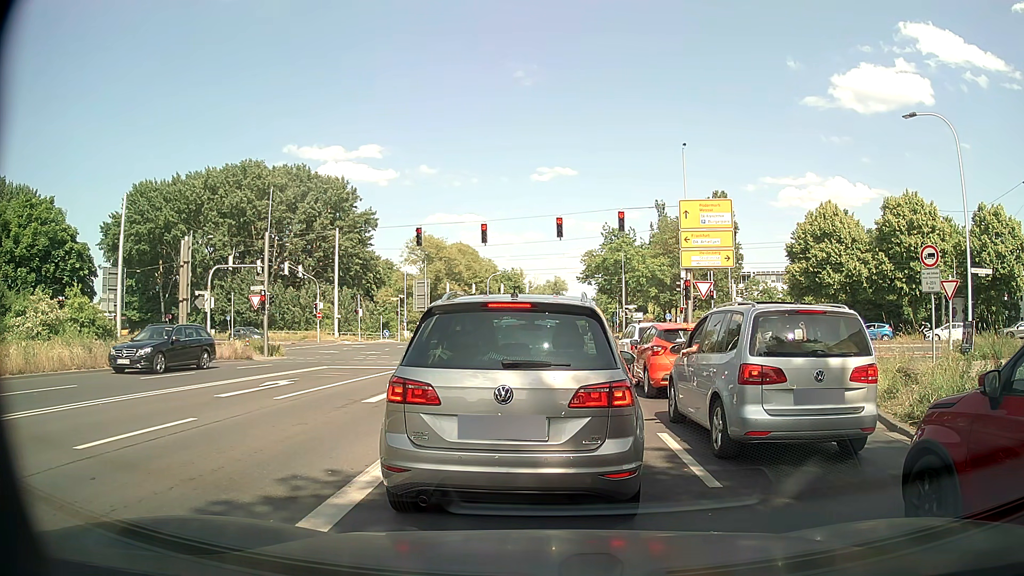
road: secondary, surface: asphalt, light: Day
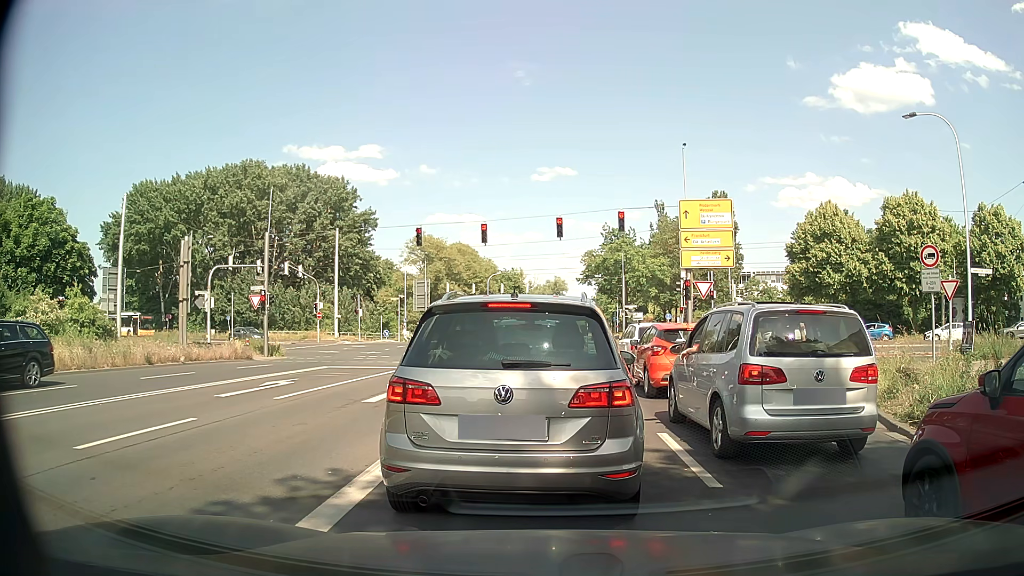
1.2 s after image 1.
(0.0, 0.0) m; 0°
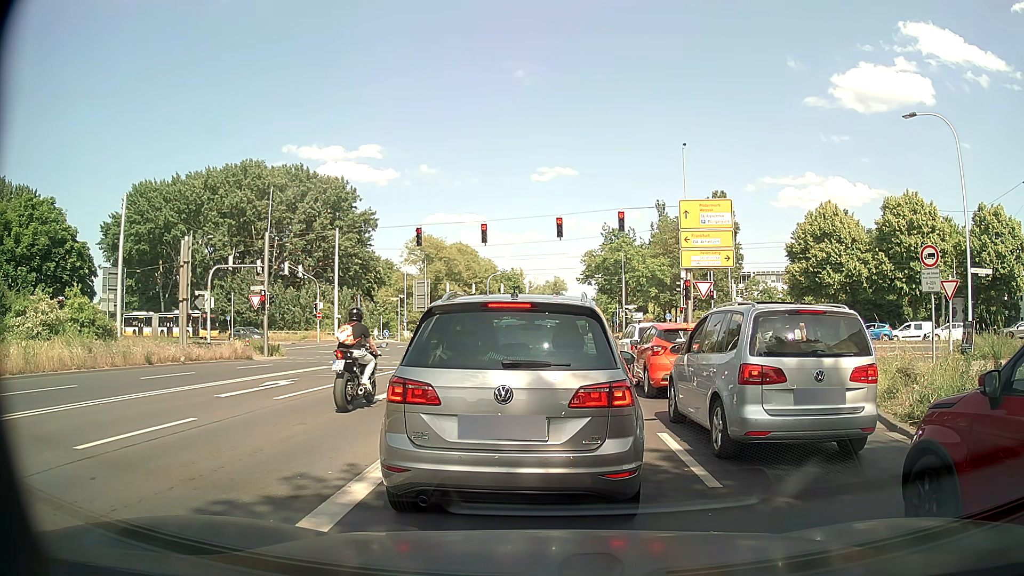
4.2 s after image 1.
(0.0, 0.0) m; 0°
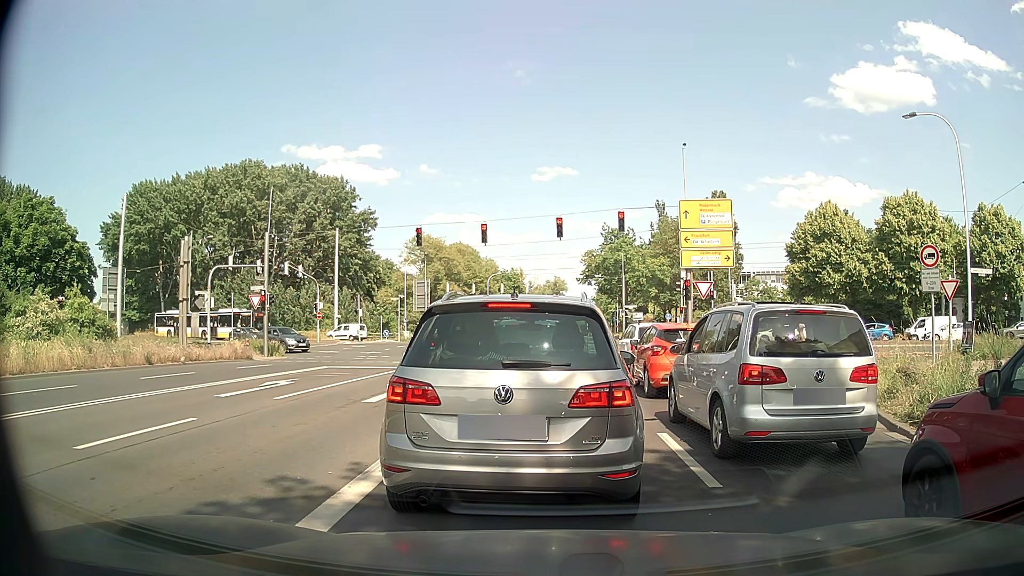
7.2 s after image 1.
(0.0, 0.0) m; 0°
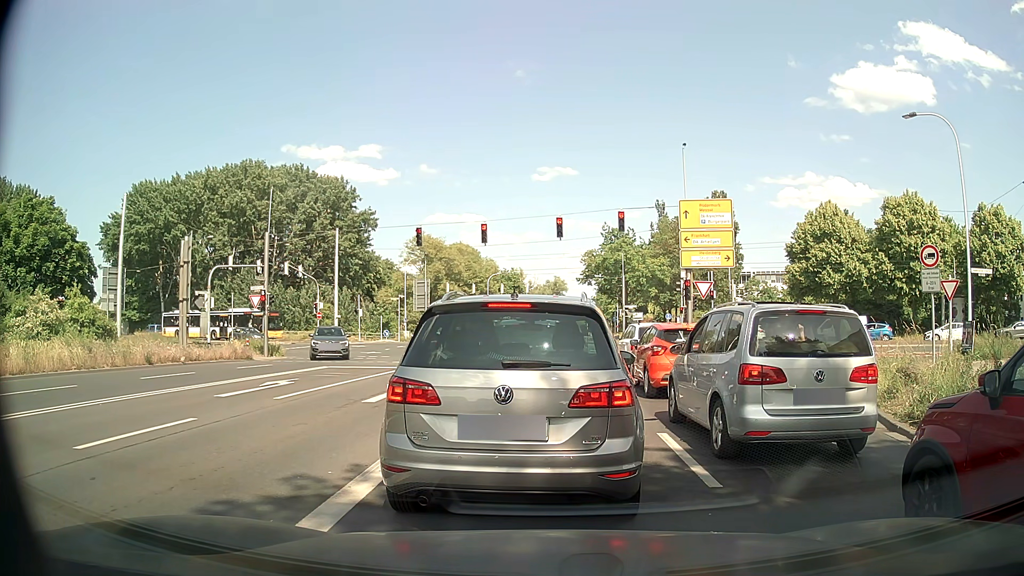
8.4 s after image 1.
(0.0, 0.0) m; 0°
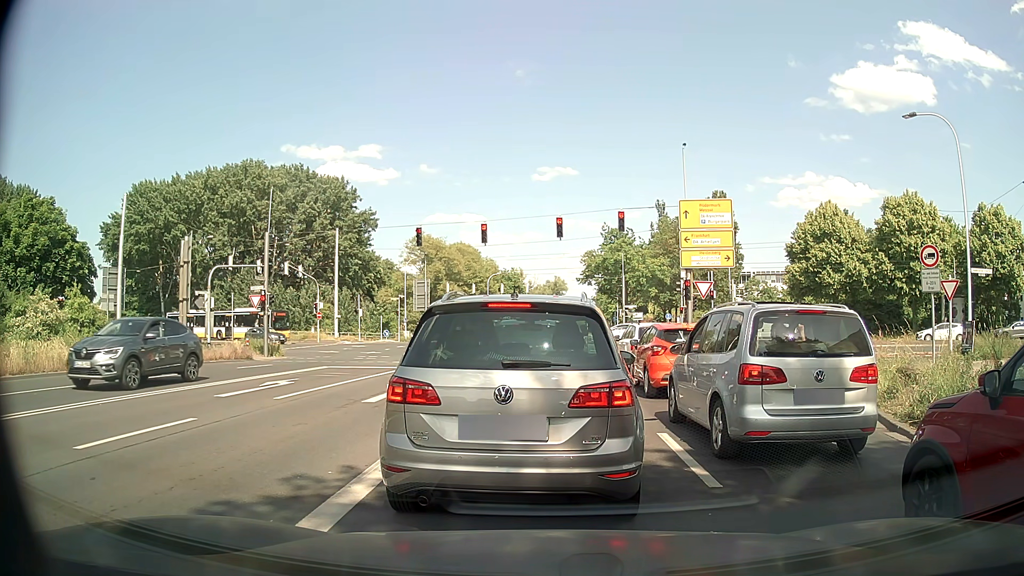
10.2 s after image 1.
(0.0, 0.0) m; 0°
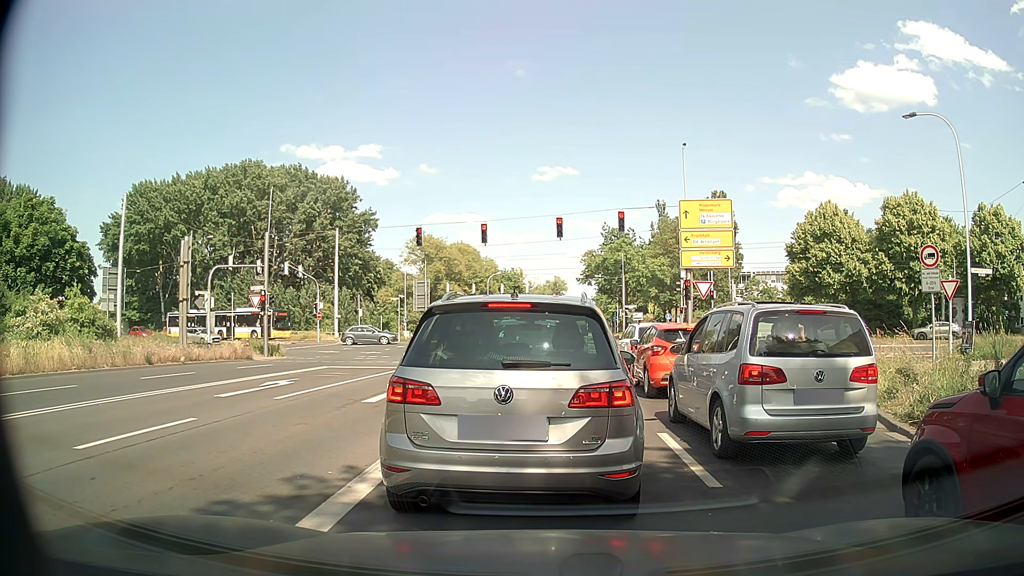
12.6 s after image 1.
(0.0, 0.0) m; 0°
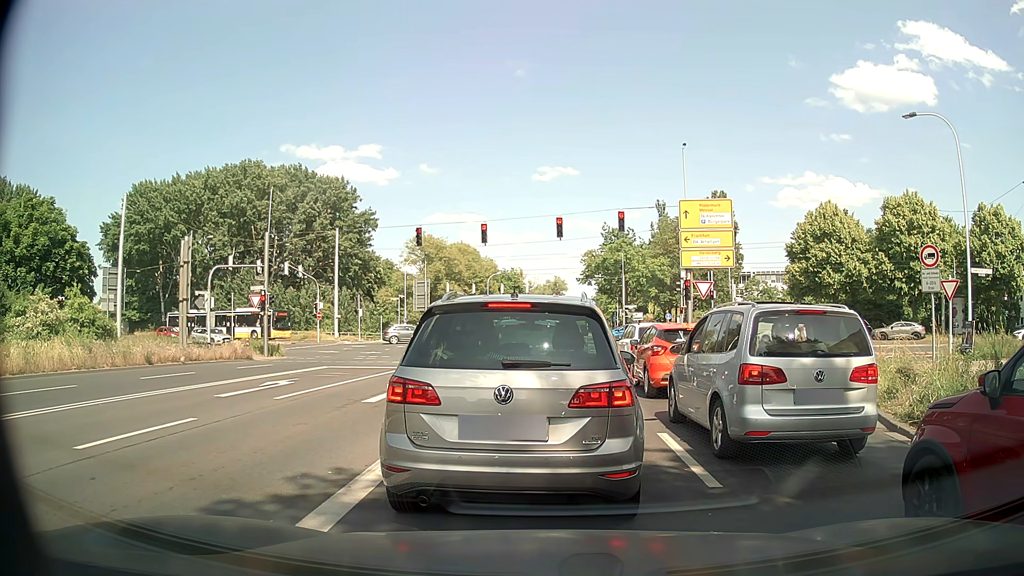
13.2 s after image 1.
(0.0, 0.0) m; 0°
